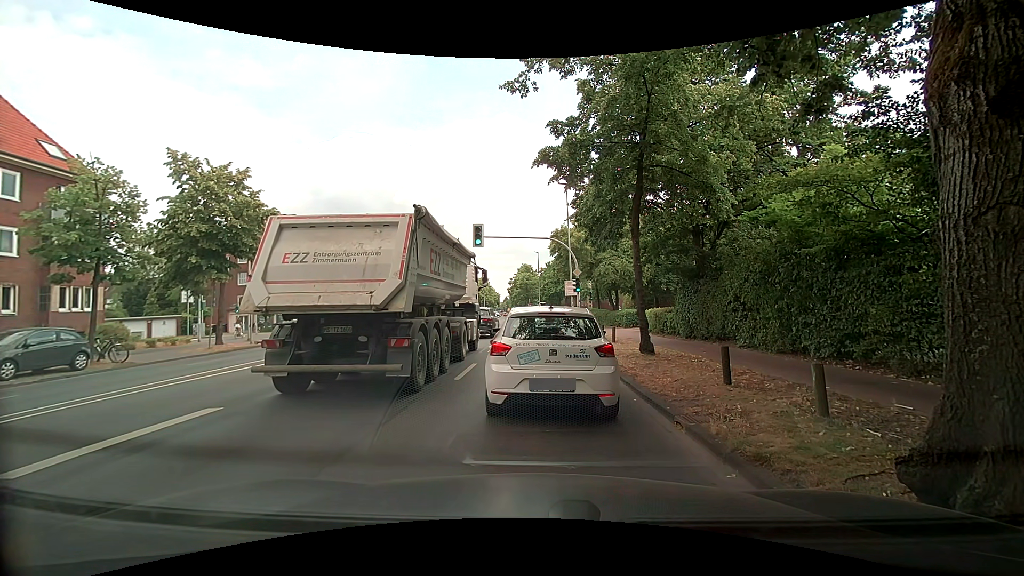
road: secondary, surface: asphalt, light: Day
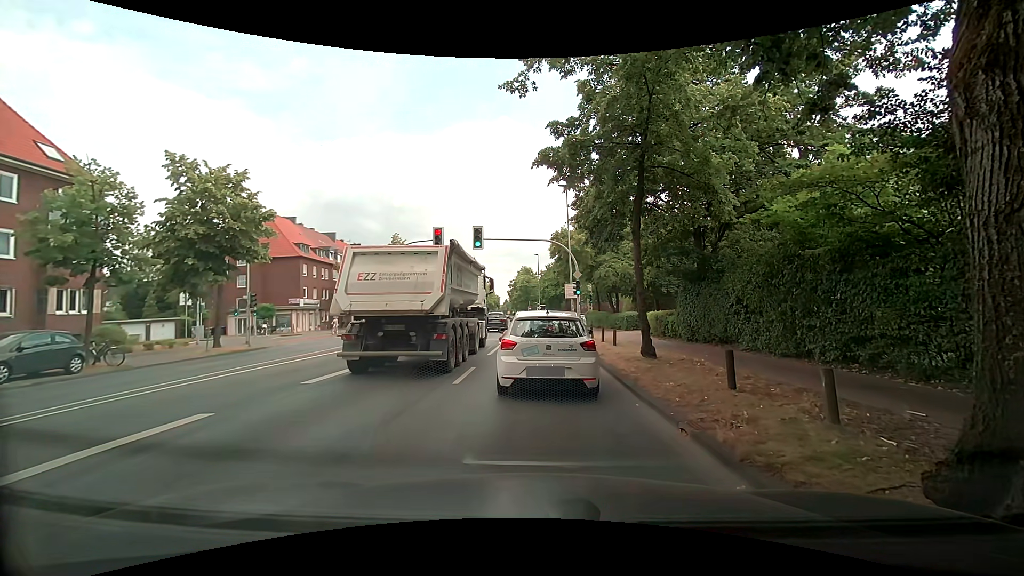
(0.0, +0.2) m; 0°
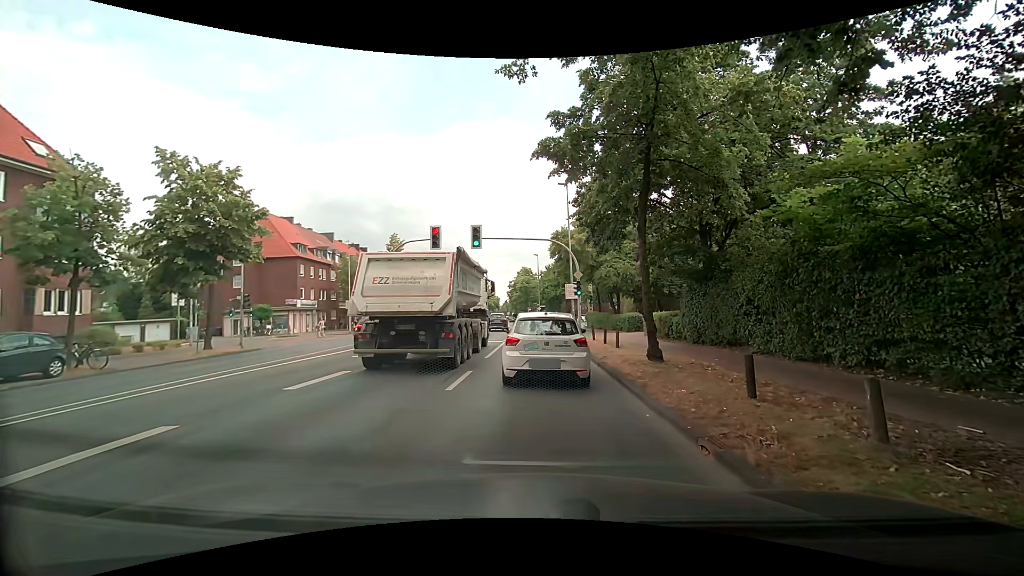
(0.0, +0.8) m; 0°
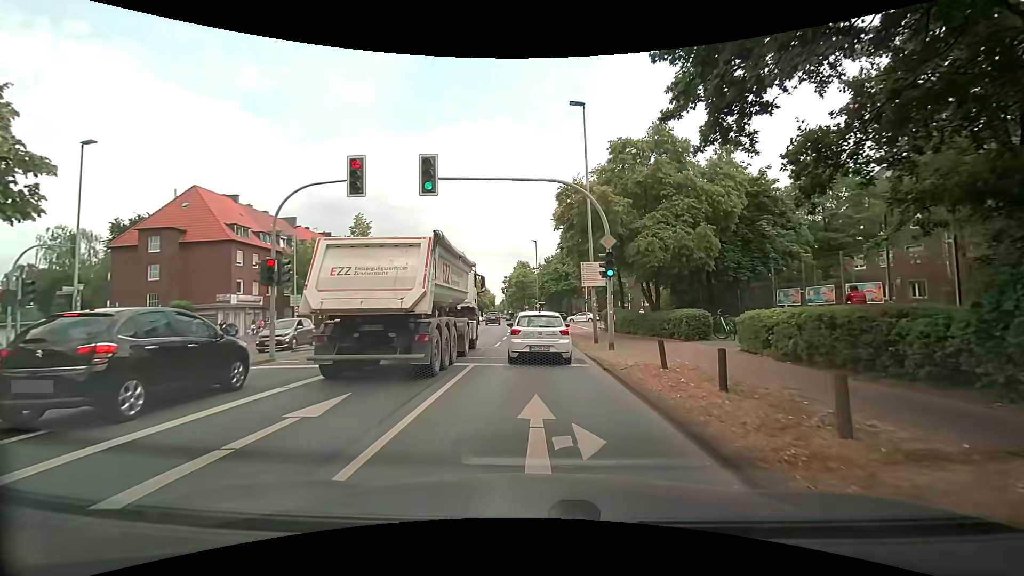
(+0.1, +13.6) m; +2°
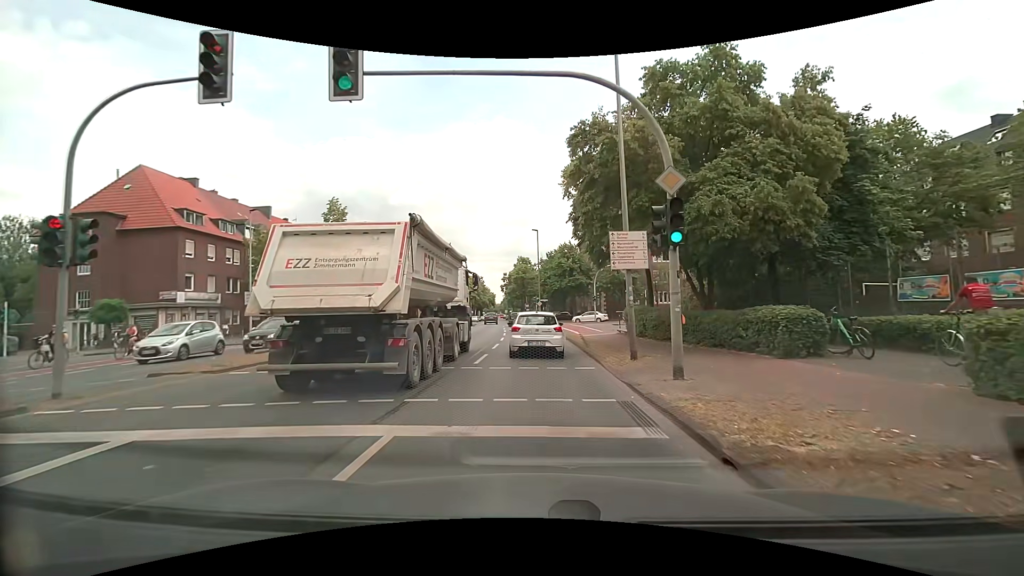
(-0.2, +7.7) m; -2°
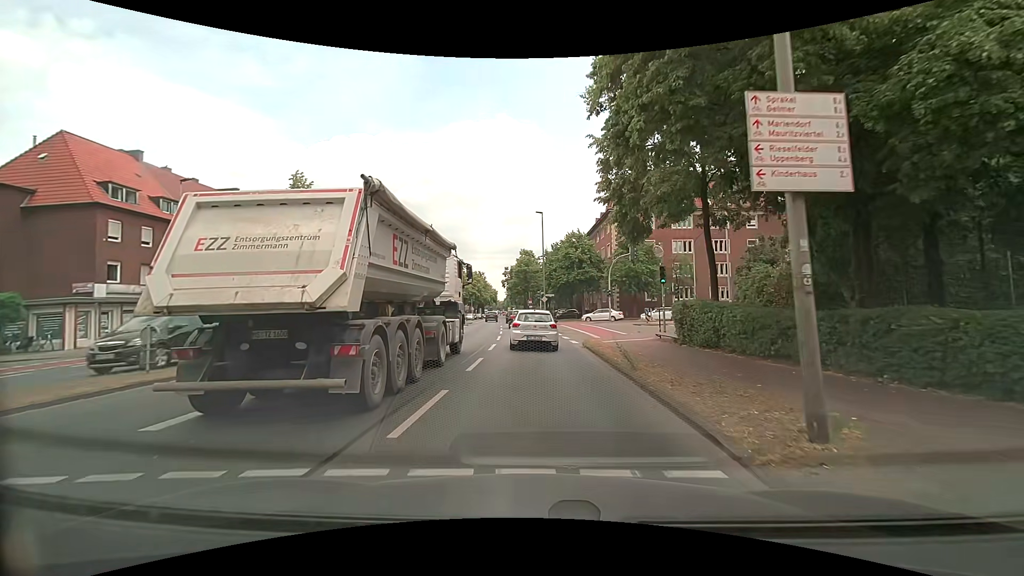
(0.0, +8.3) m; 0°
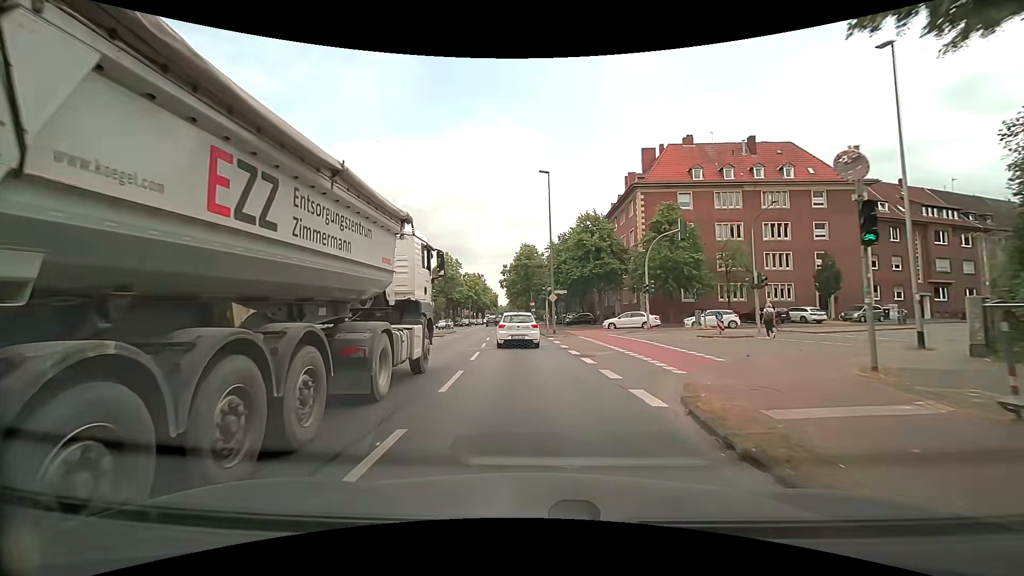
(0.0, +15.1) m; 0°
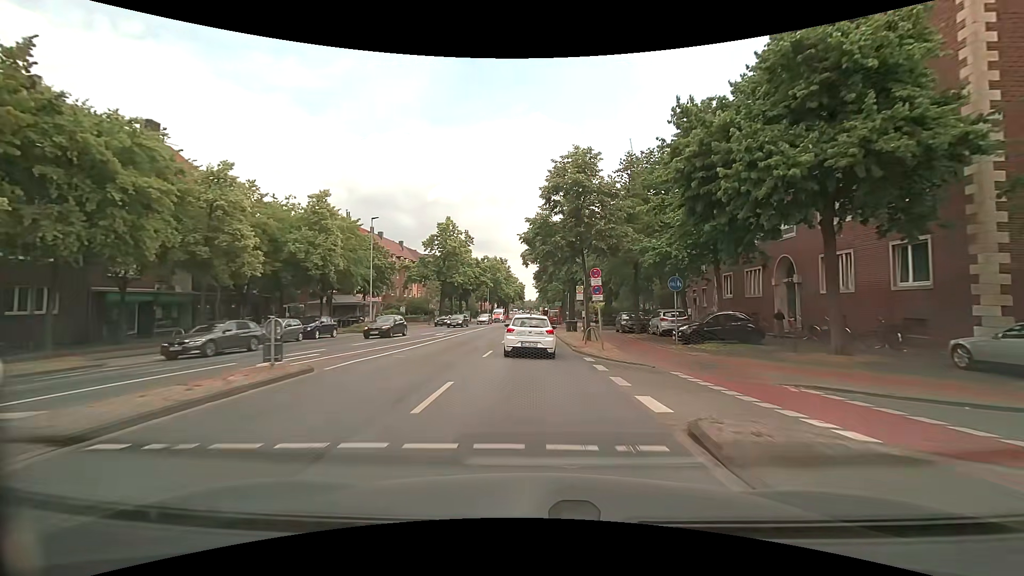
(-1.5, +35.0) m; -4°
(0, +10) (0, +20) (0, +30) (0, +40) (-1, +50) (-1, +60) (-2, +70) (-2, +80) (-2, +90) (-2, +100) m
